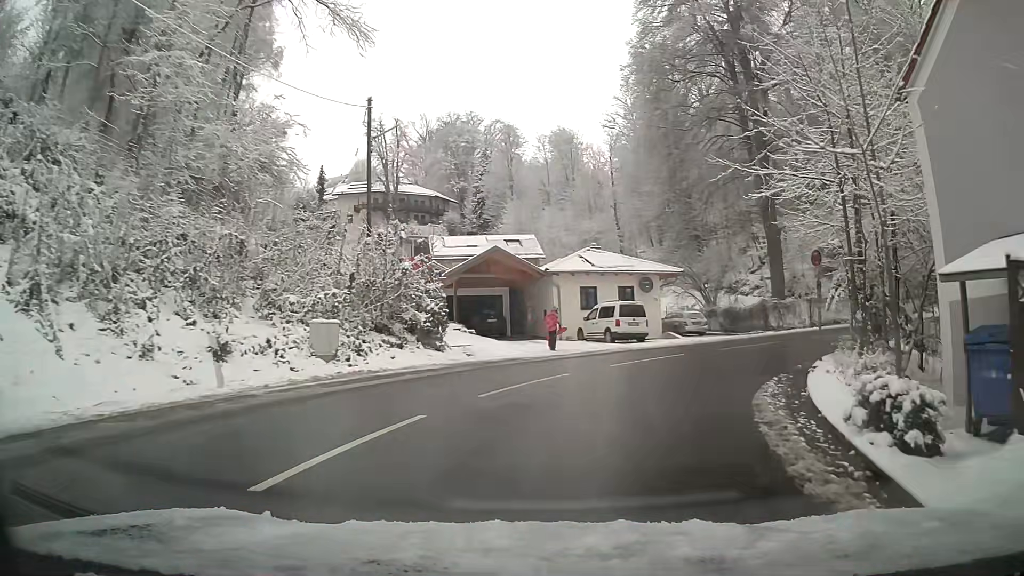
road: tertiary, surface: asphalt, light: Day
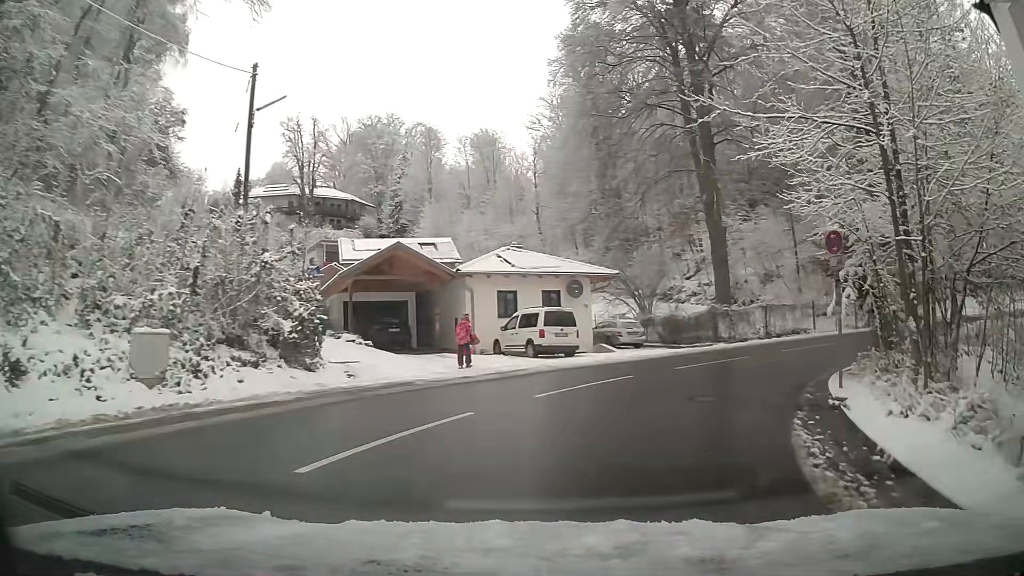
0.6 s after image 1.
(+0.4, +5.1) m; +9°
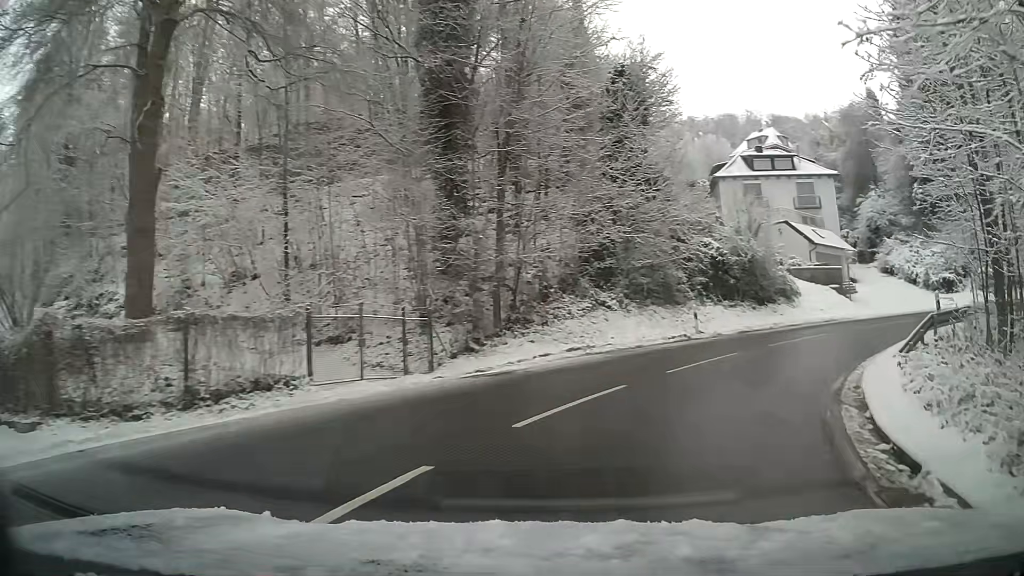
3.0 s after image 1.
(+7.1, +18.7) m; +44°
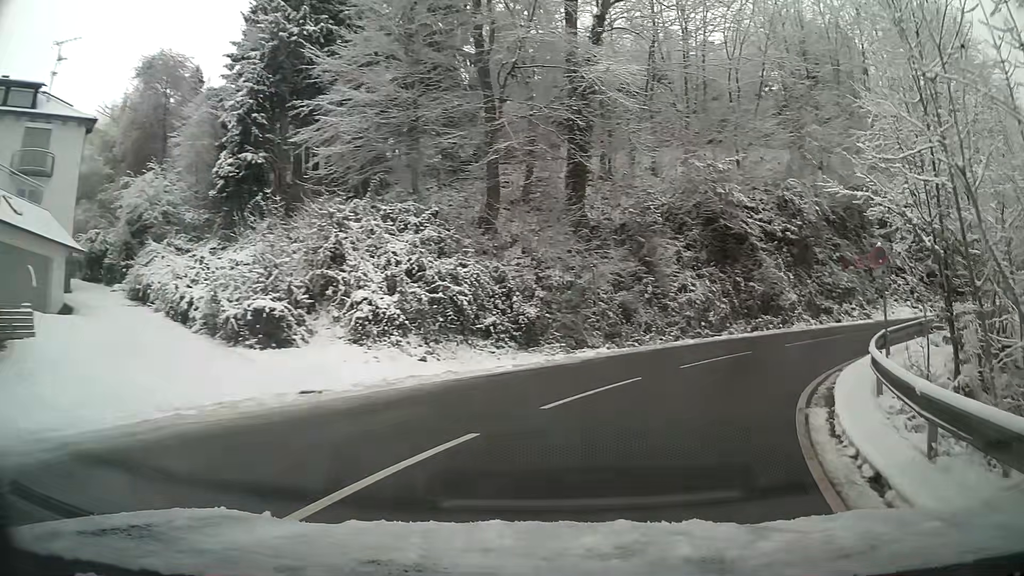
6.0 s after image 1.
(+13.4, +22.3) m; +61°
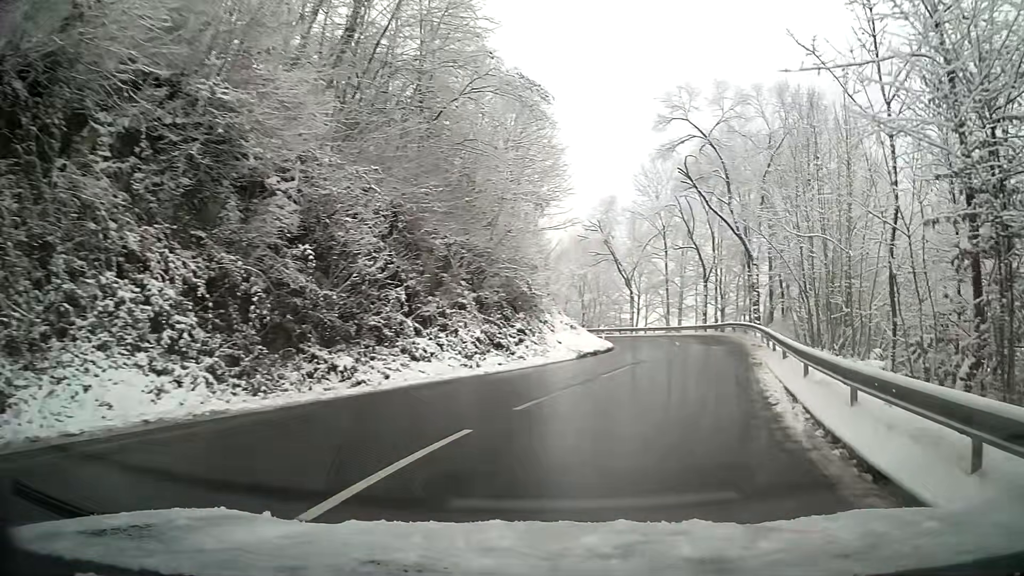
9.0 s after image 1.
(+13.8, +22.9) m; +61°
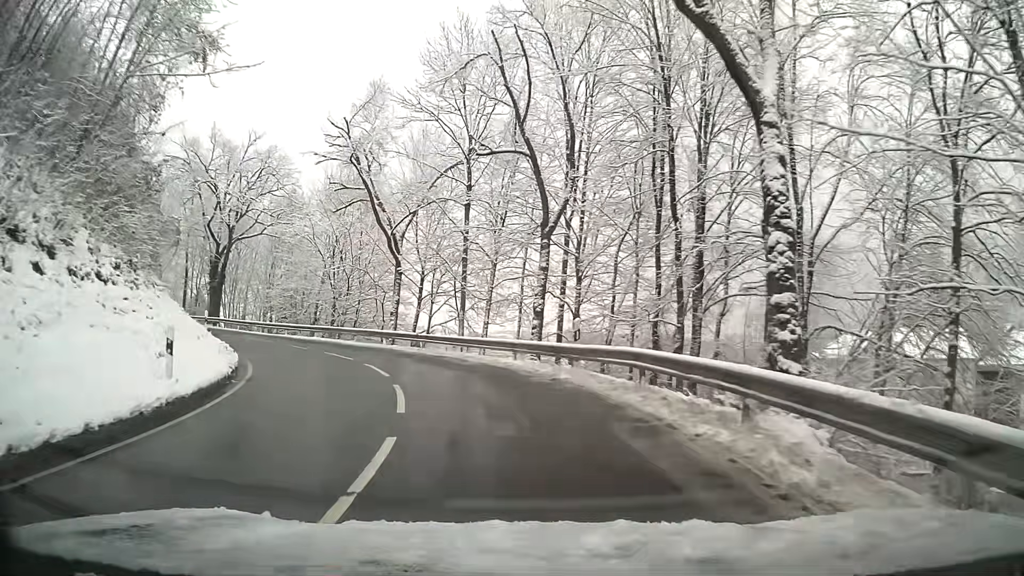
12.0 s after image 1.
(+4.9, +29.7) m; +8°
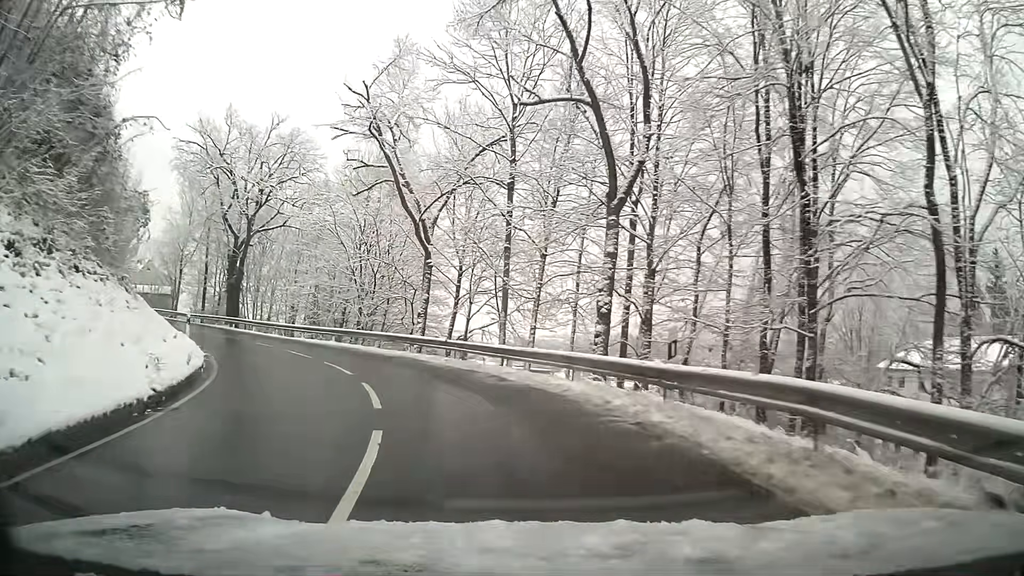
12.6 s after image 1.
(-0.2, +5.5) m; -5°
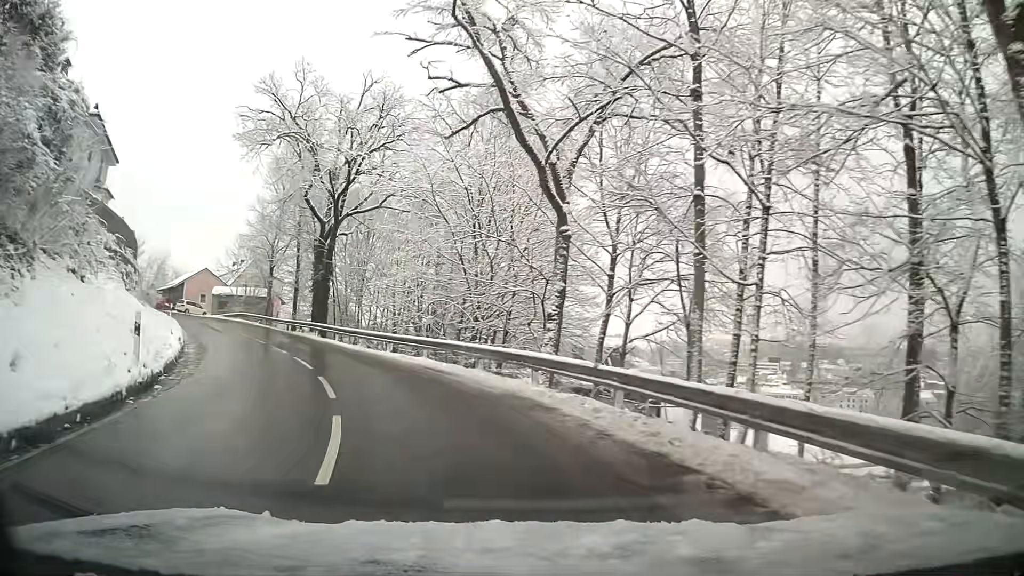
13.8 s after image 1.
(-1.2, +10.7) m; -14°
(-1, +10) (-5, +19) (-9, +28) (-14, +37) (-19, +46) (-24, +54) (-31, +61) (-39, +68) (-47, +74) (-55, +80) m
